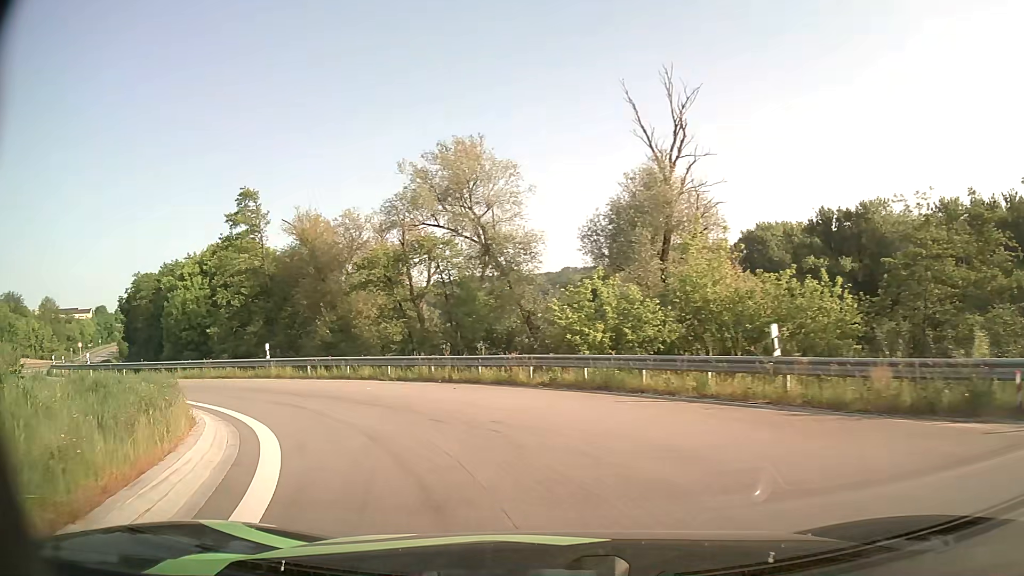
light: Day
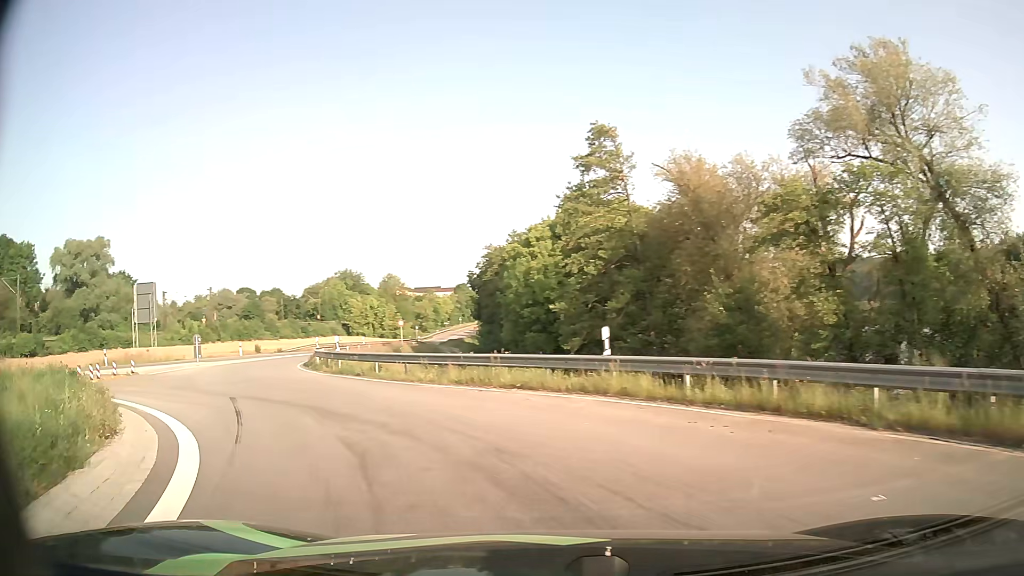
(-3.5, +12.5) m; -33°
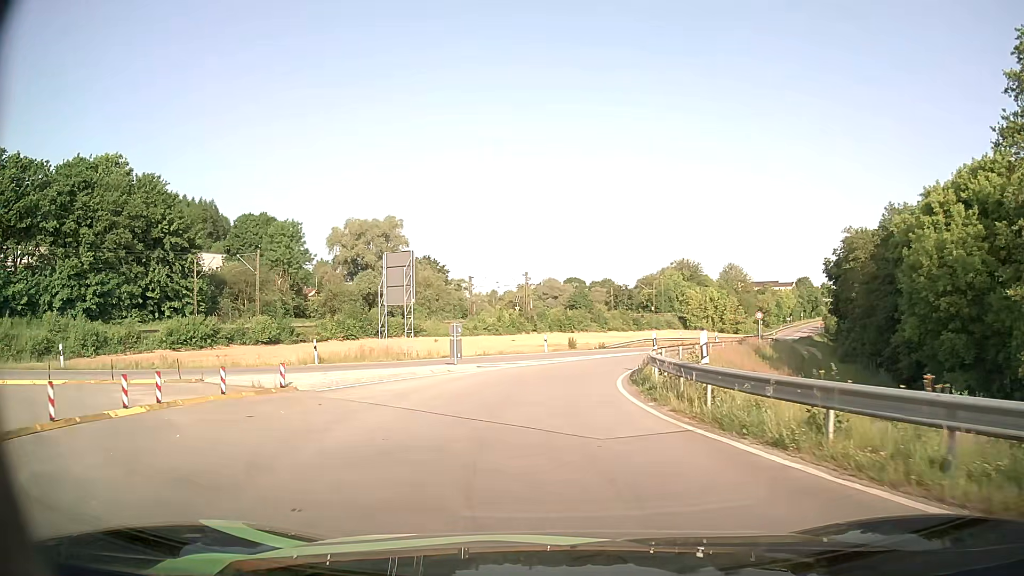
(-4.3, +13.7) m; -29°
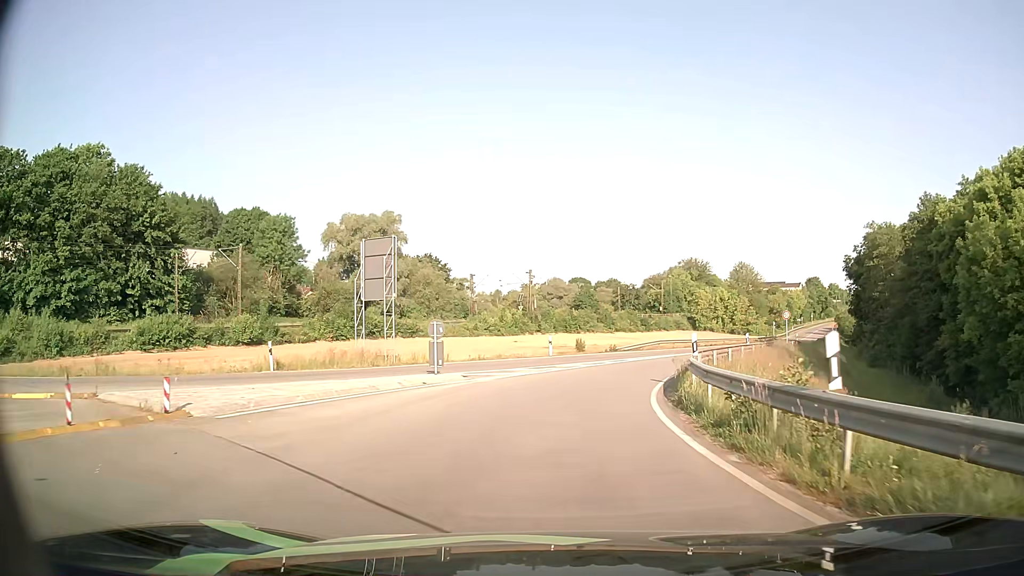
(-0.1, +5.4) m; -1°
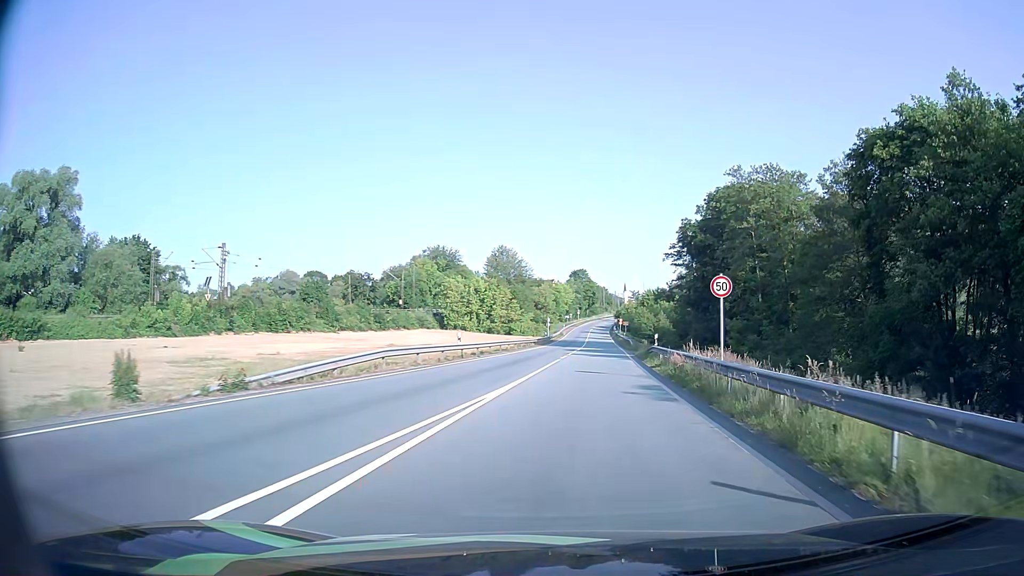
(+5.0, +30.8) m; +21°
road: primary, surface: asphalt
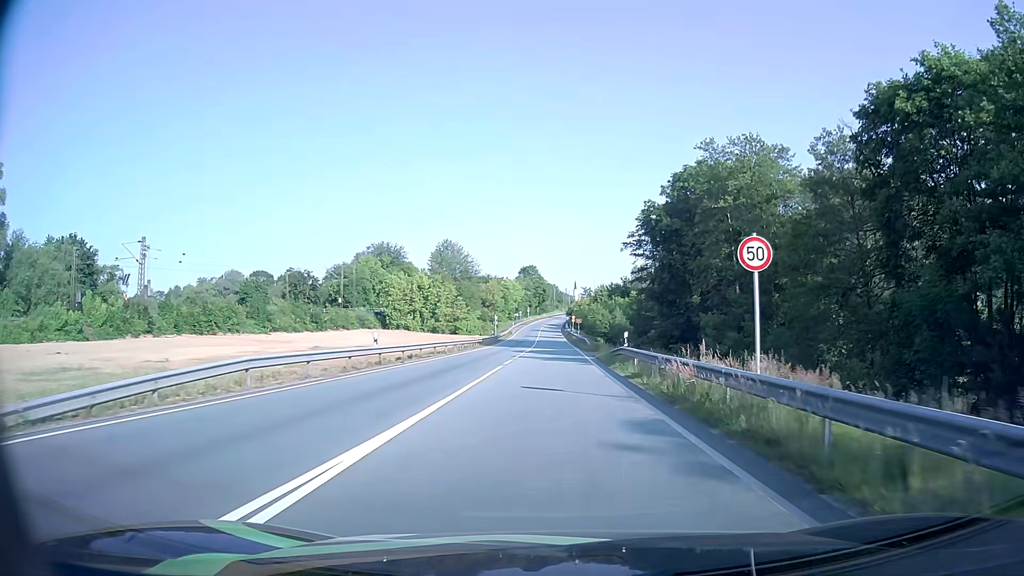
(+0.4, +7.5) m; +4°
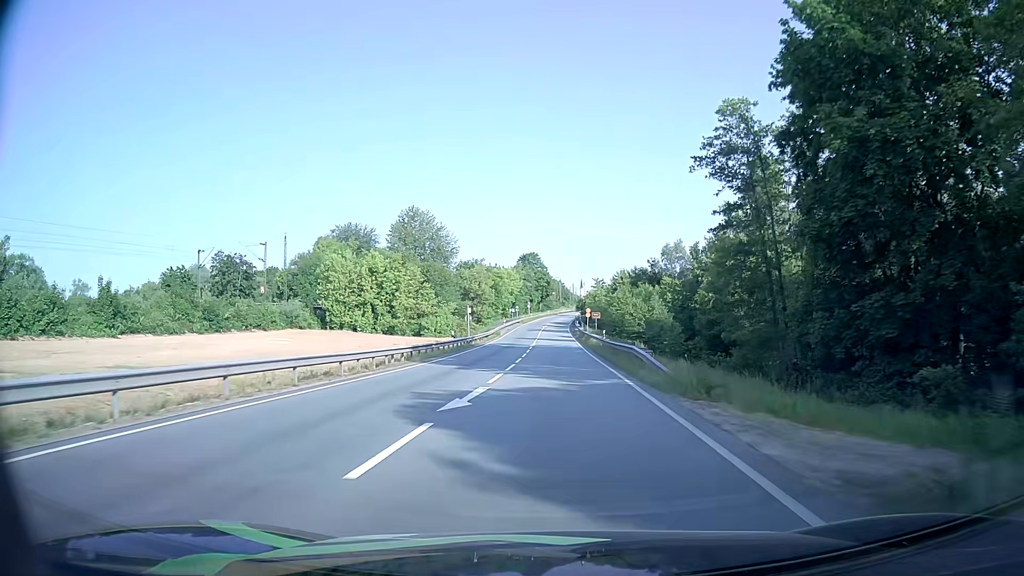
(+0.4, +35.0) m; 0°
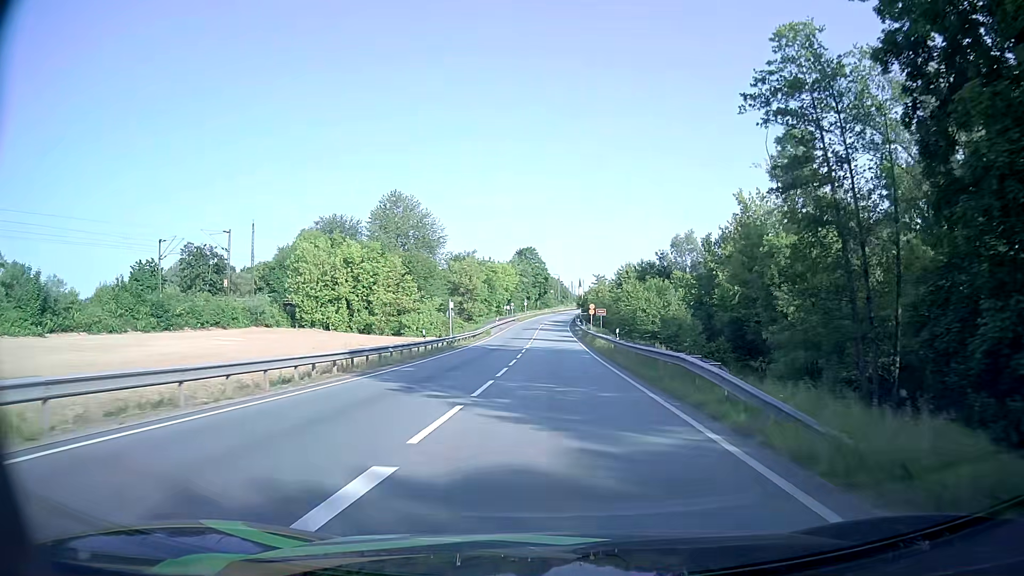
(0.0, +10.1) m; 0°
(0, +10) (0, +20) (0, +30) (0, +40) (0, +50) (+1, +60) (+1, +70) (+1, +80) (+1, +90) (+1, +100) m
